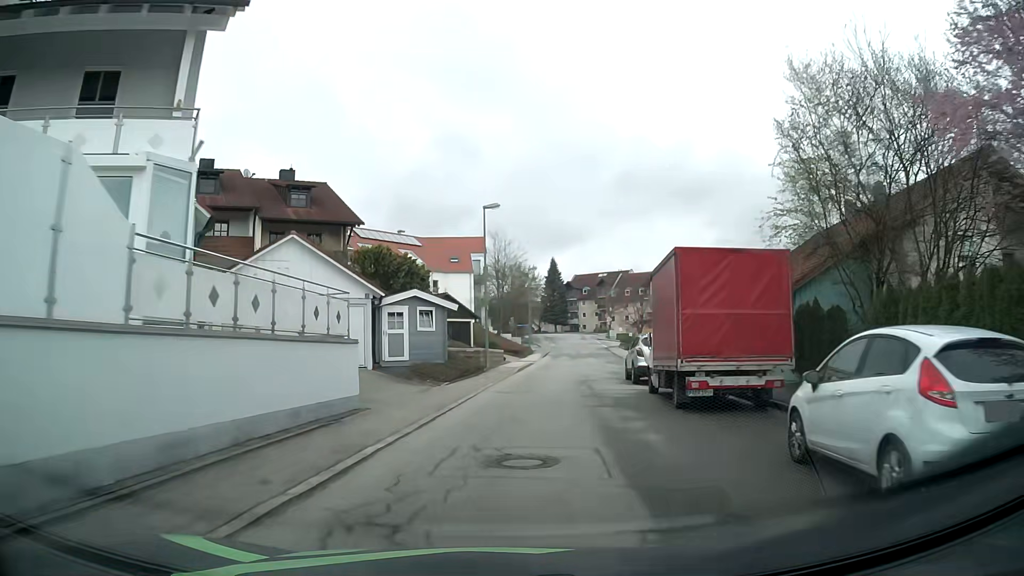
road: residential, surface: asphalt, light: Day
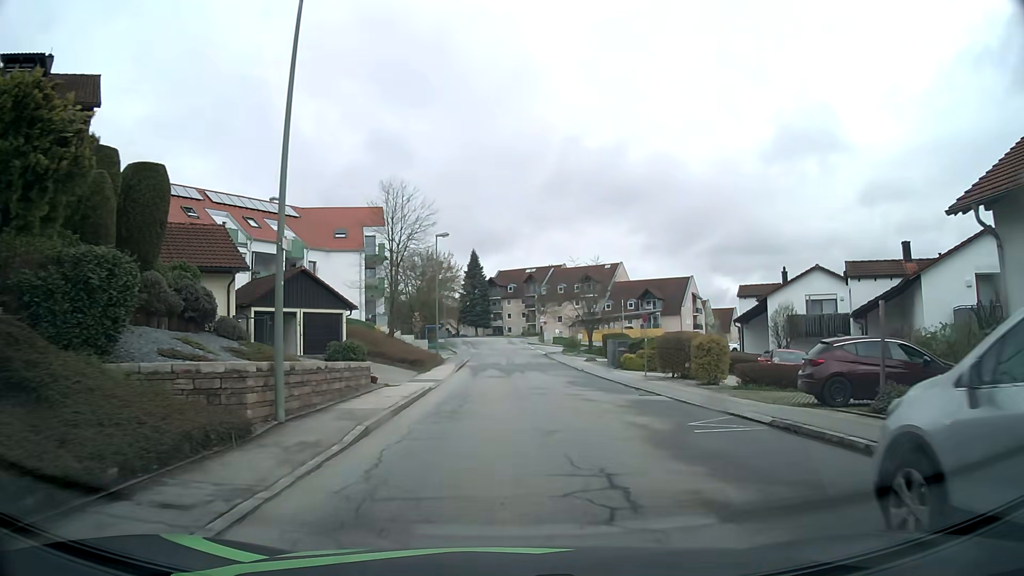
(+1.5, +21.1) m; +8°
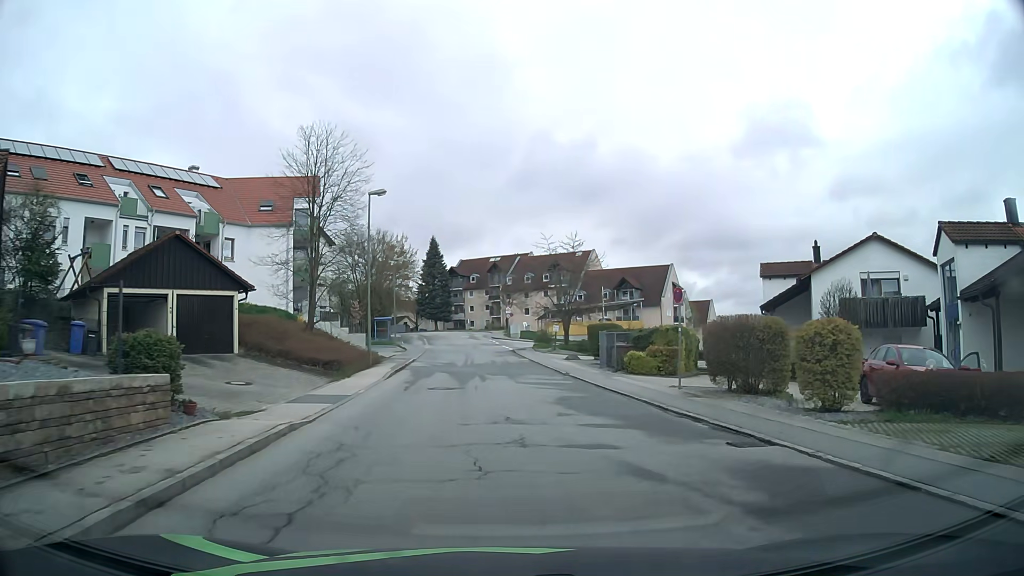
(+0.1, +10.5) m; +2°
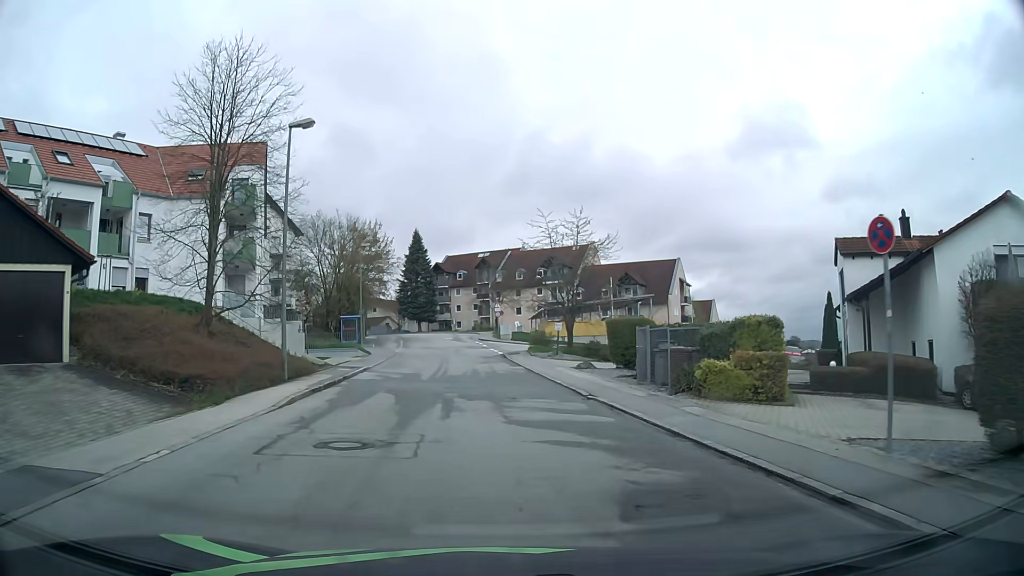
(+0.3, +10.4) m; +2°
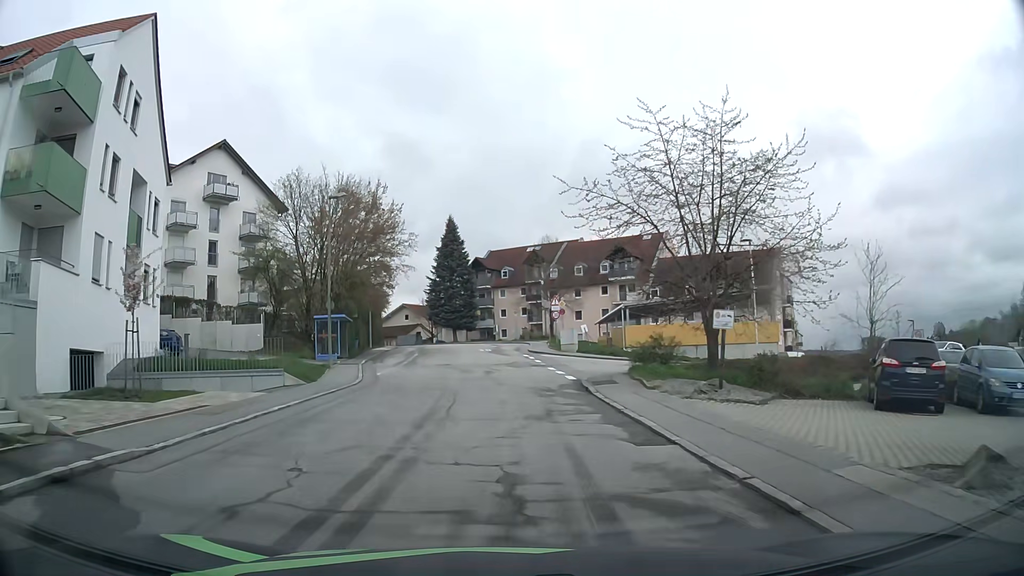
(-0.7, +21.3) m; -4°
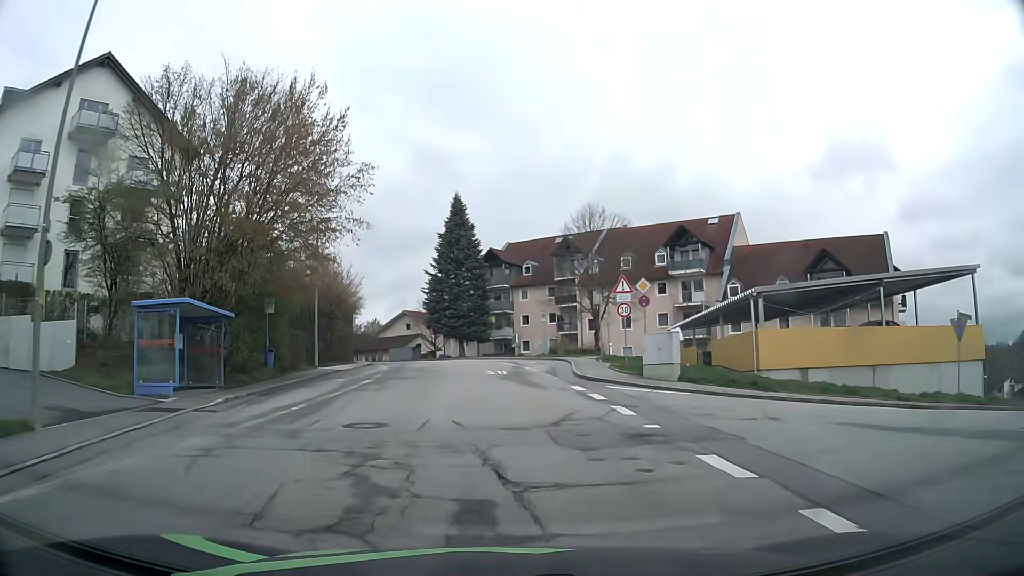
(-0.2, +21.4) m; -2°
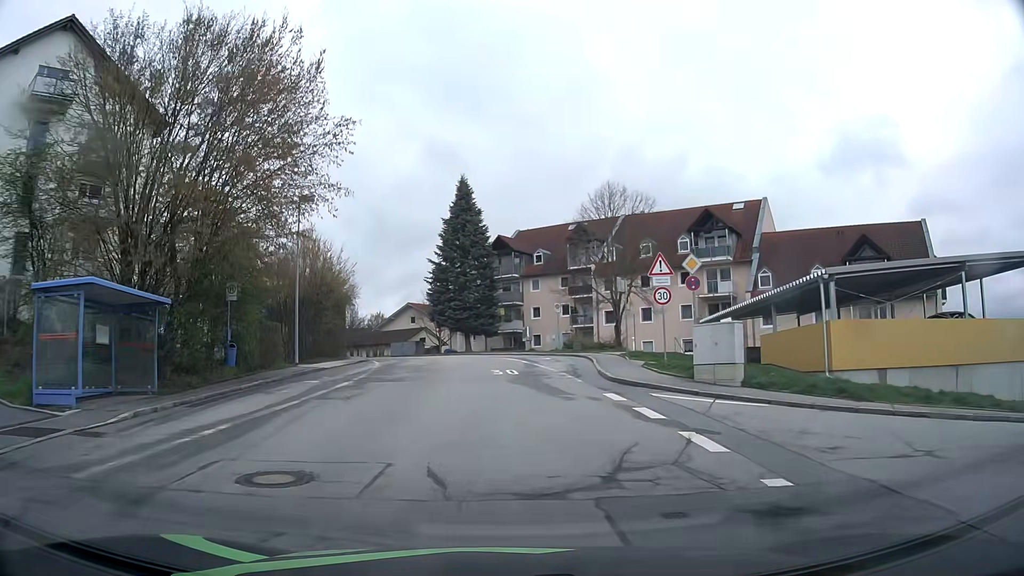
(0.0, +5.0) m; 0°
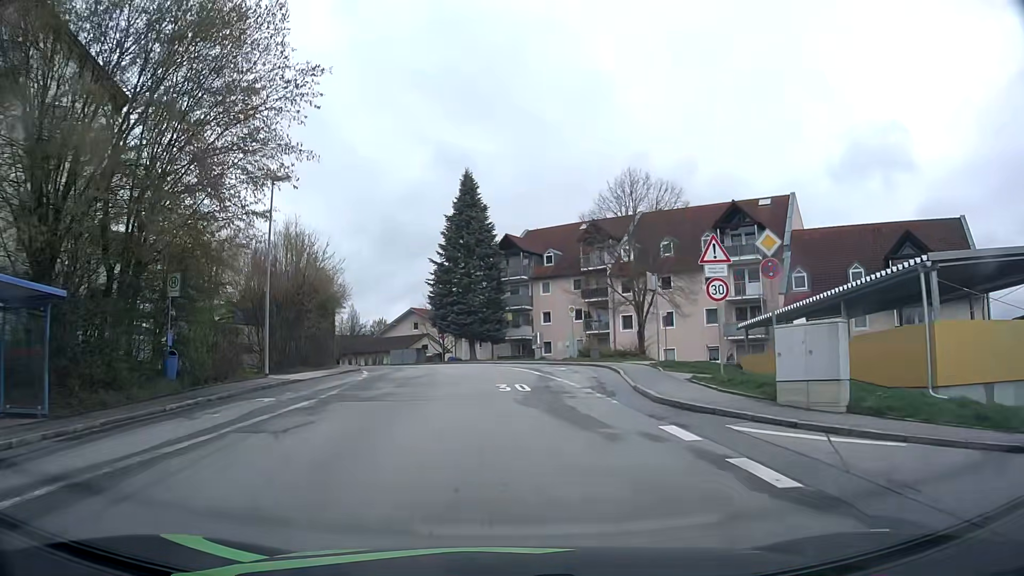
(-0.1, +5.0) m; -1°
